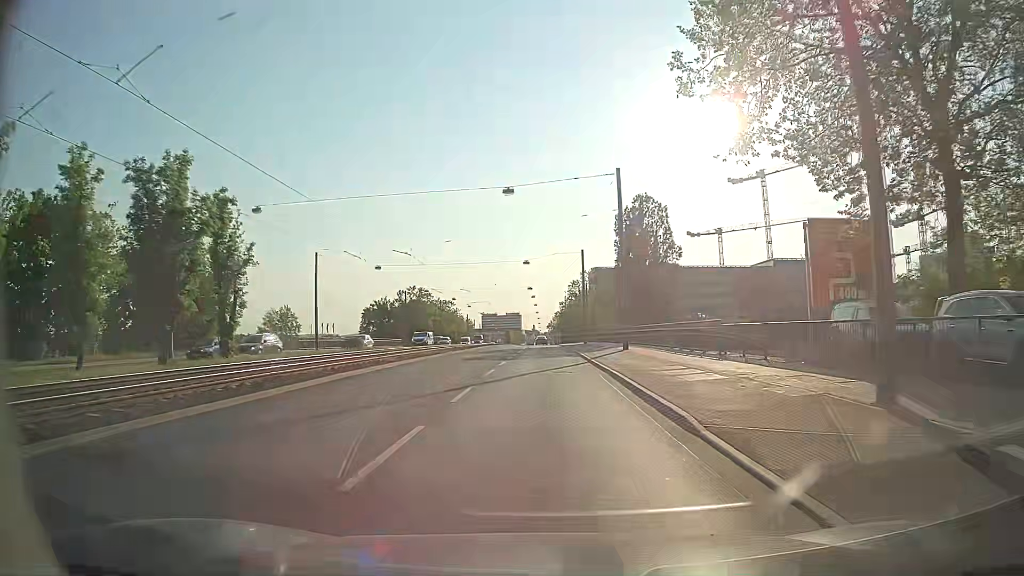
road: primary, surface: asphalt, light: Day
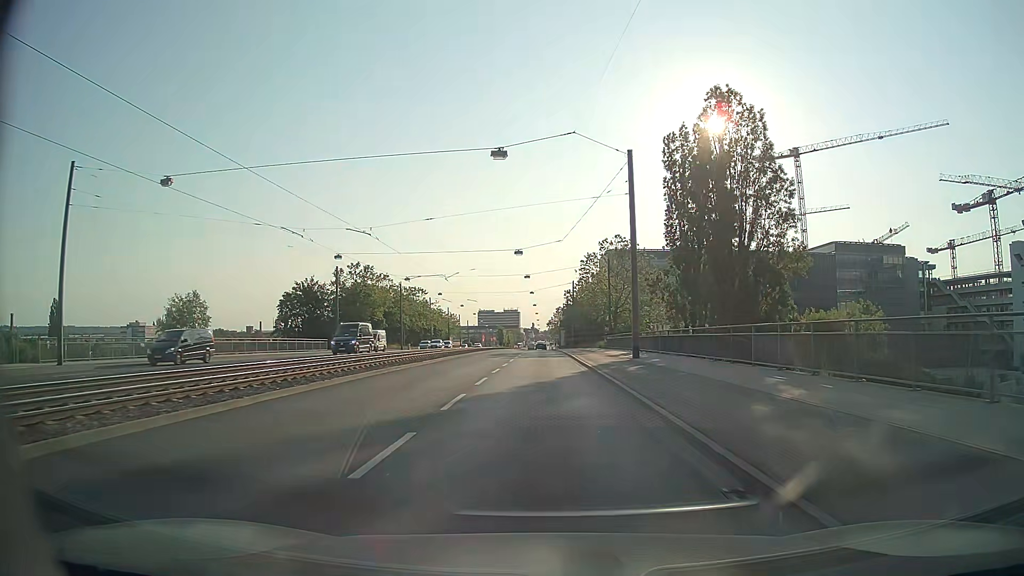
(0.0, +42.2) m; 0°
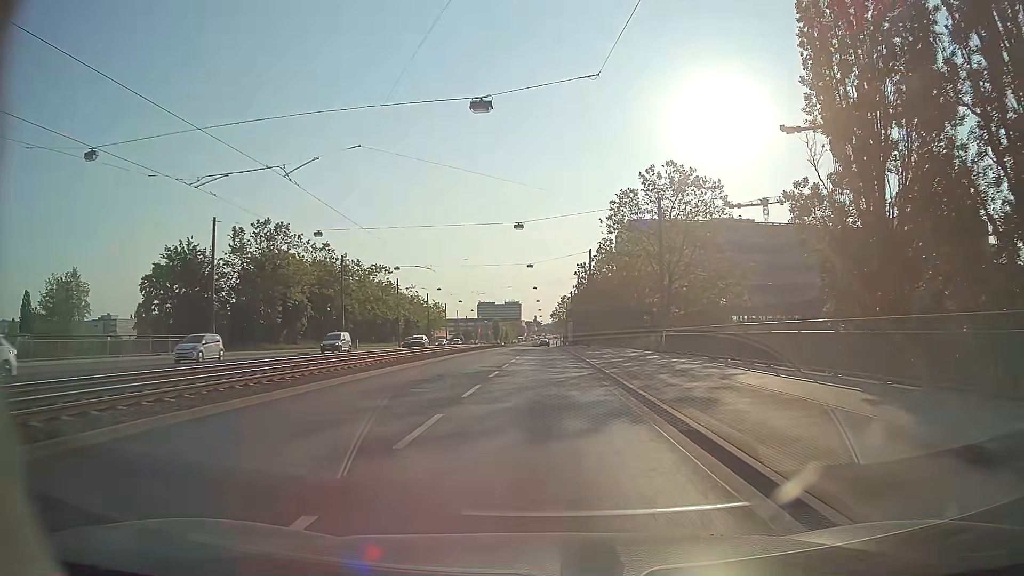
(0.0, +33.8) m; 0°
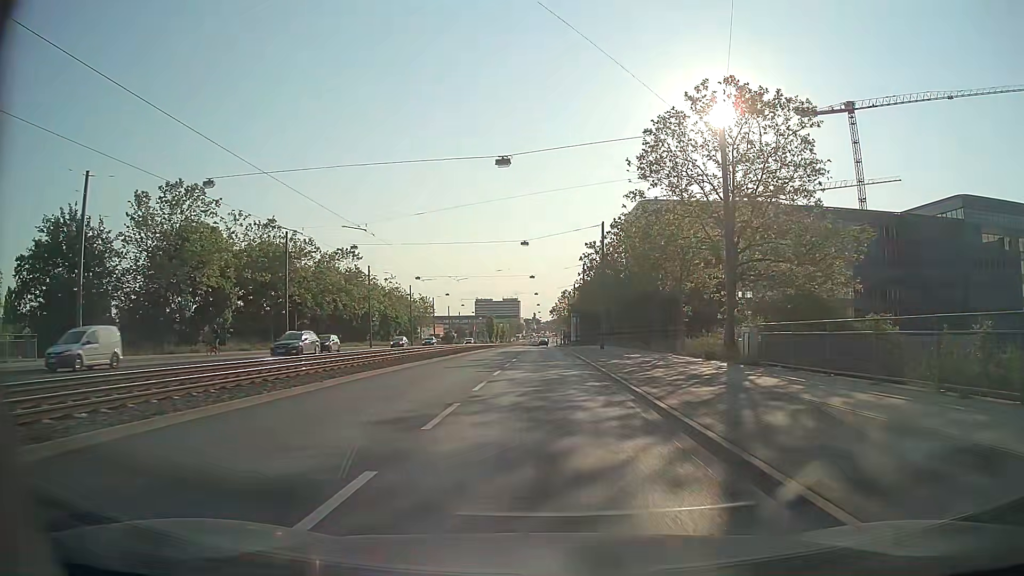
(0.0, +17.1) m; 0°
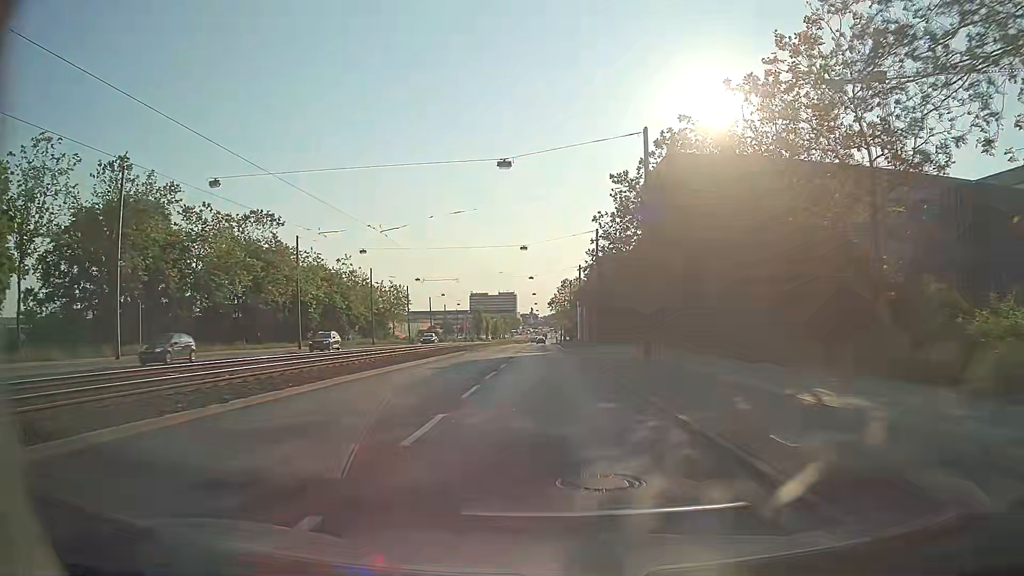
(0.0, +26.0) m; 0°
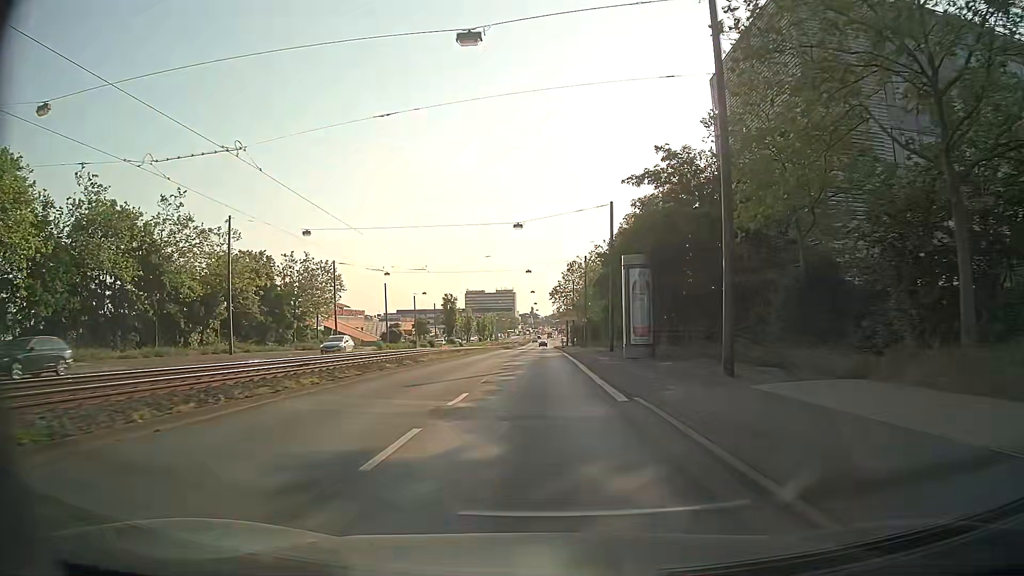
(+0.1, +44.5) m; 0°
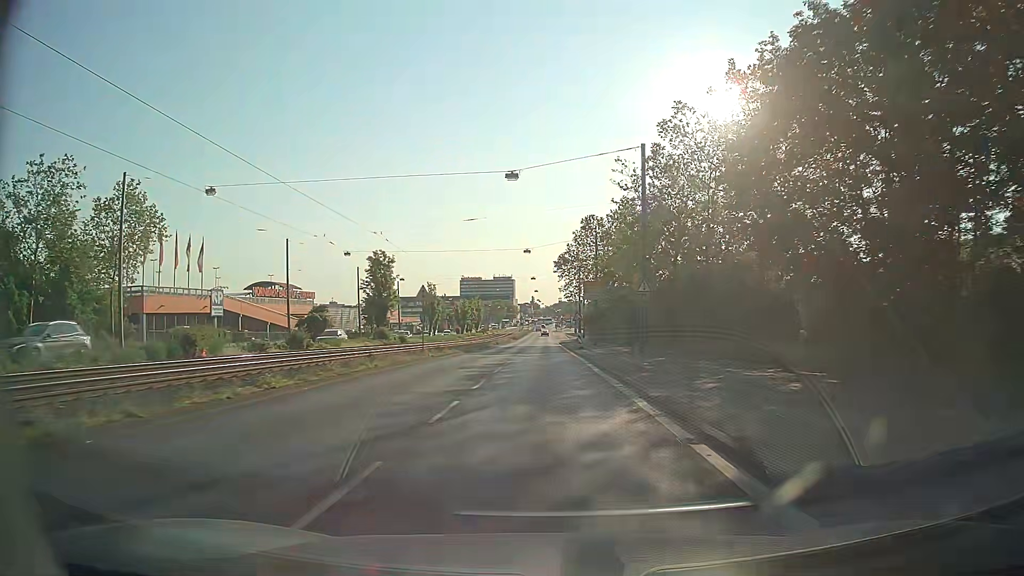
(-0.4, +44.7) m; -1°
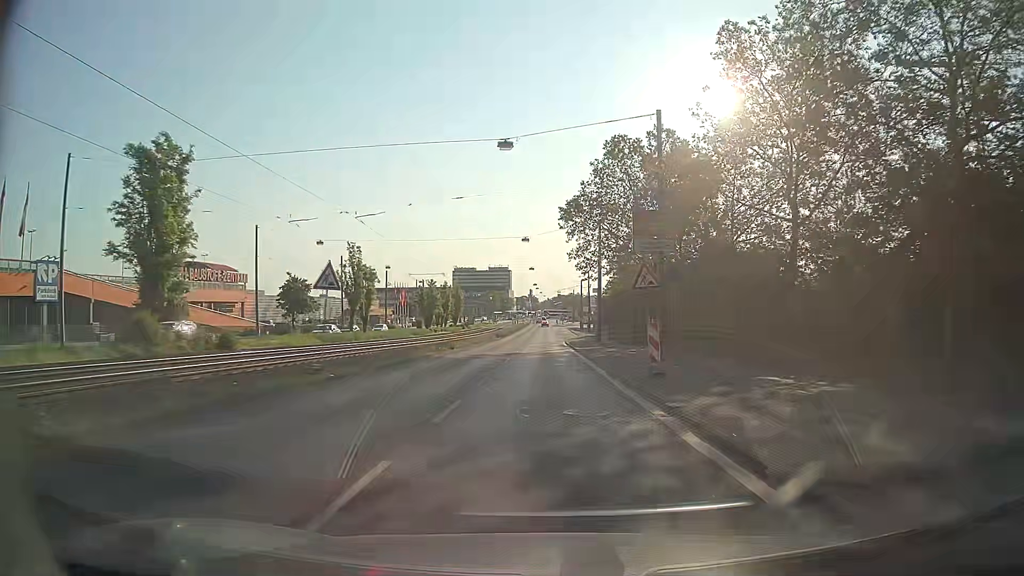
(+0.3, +35.9) m; +1°
